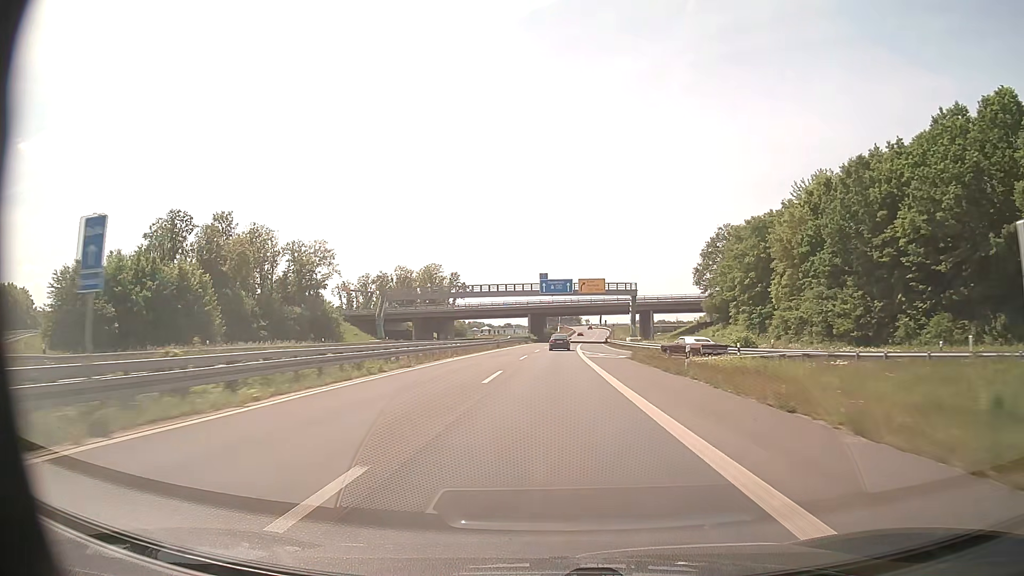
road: trunk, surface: asphalt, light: Day
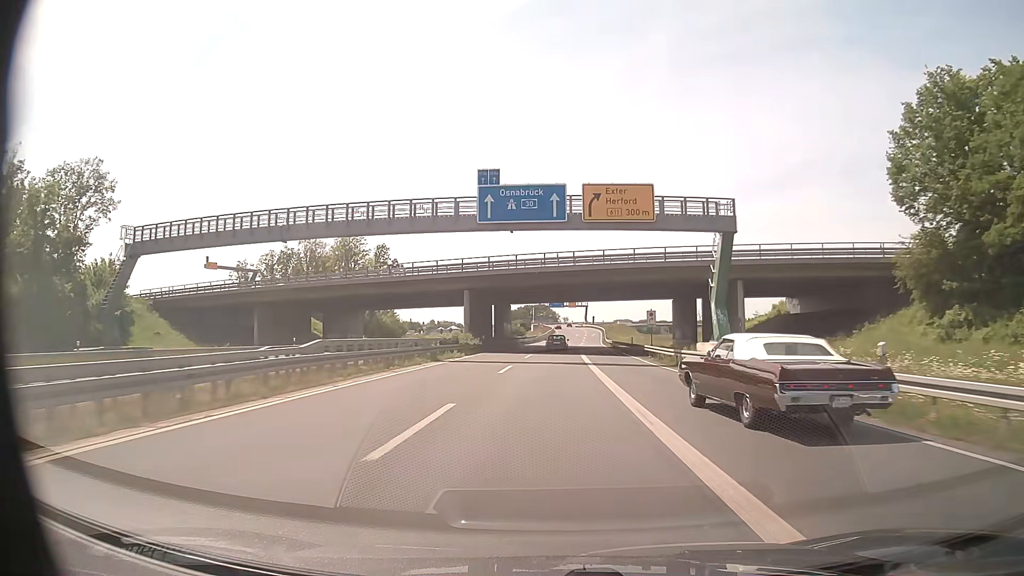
(+1.2, +63.3) m; +2°
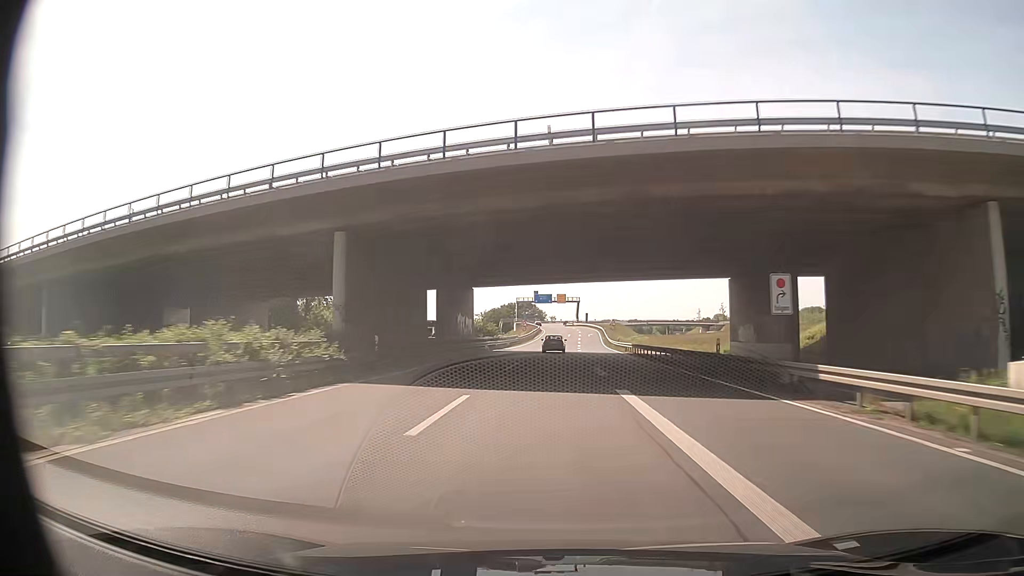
(+0.3, +31.8) m; +1°
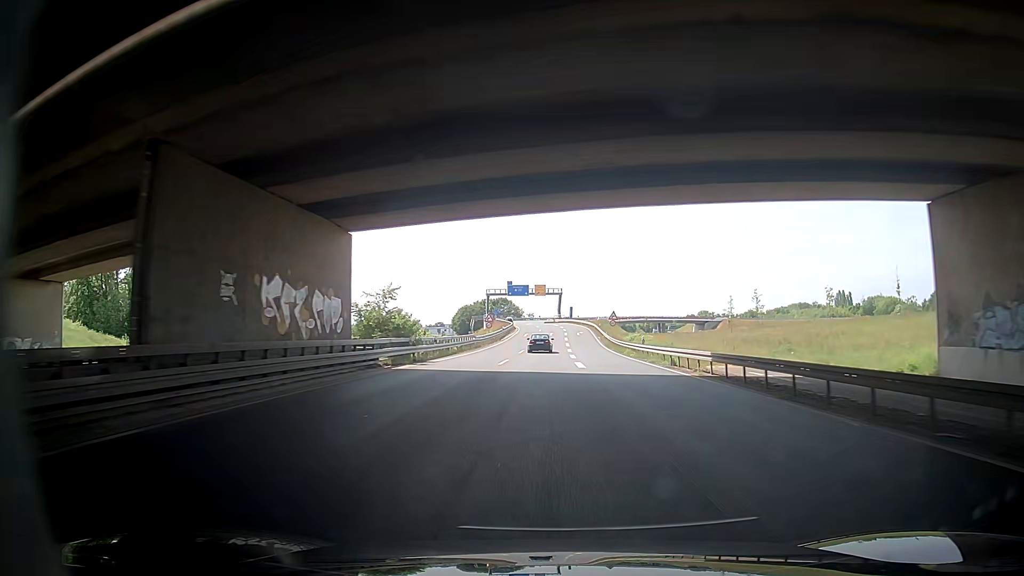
(+0.2, +31.7) m; +1°
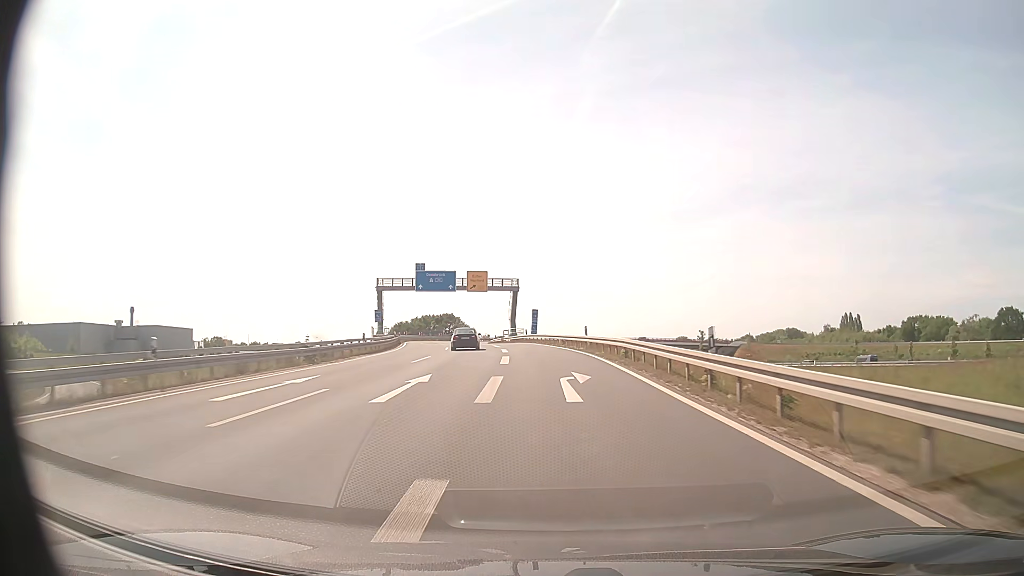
(+3.2, +75.4) m; +3°
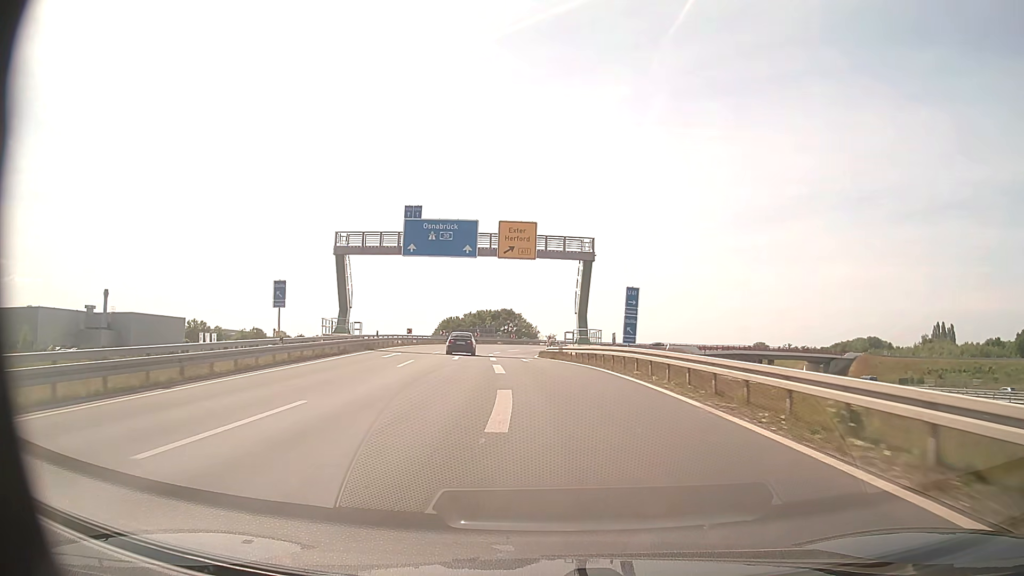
(-1.5, +39.0) m; -6°
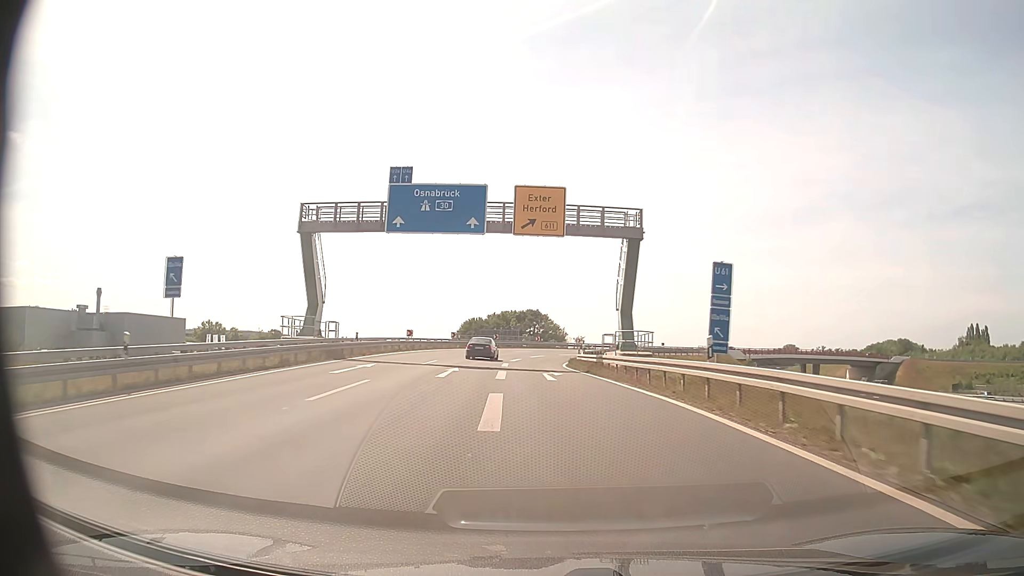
(-0.2, +11.7) m; -2°
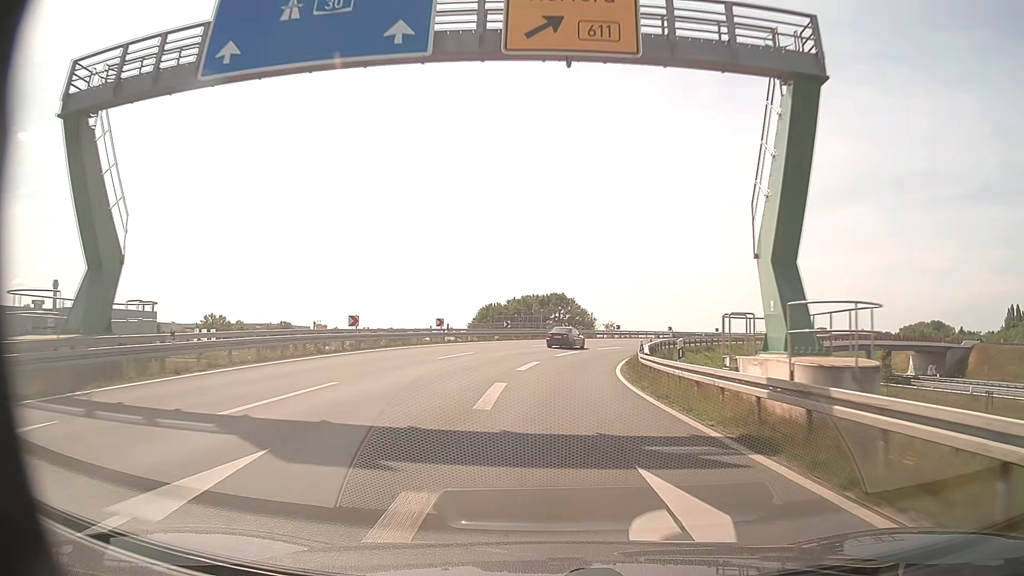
(-0.5, +21.5) m; -2°
